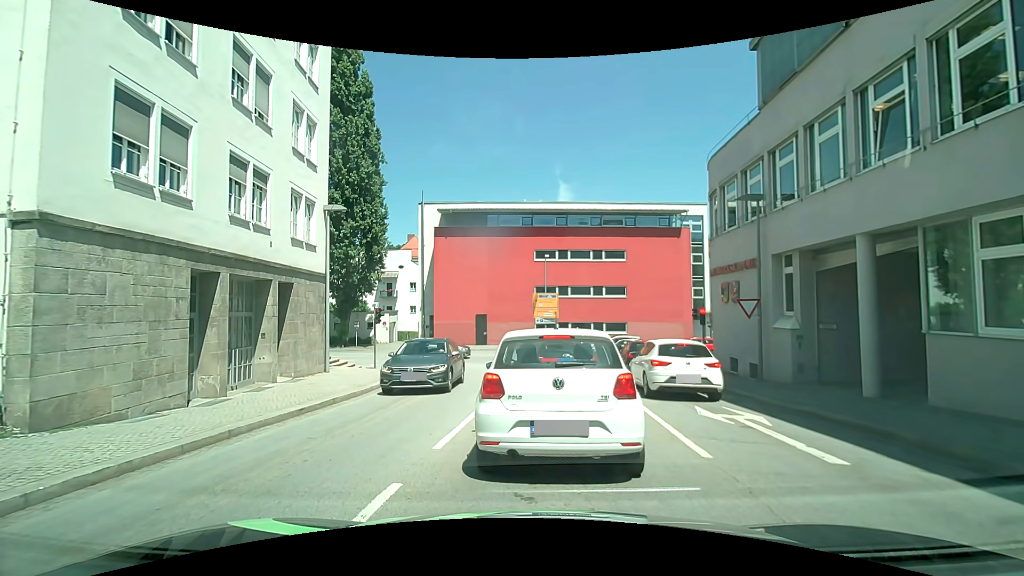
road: tertiary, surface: asphalt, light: Day
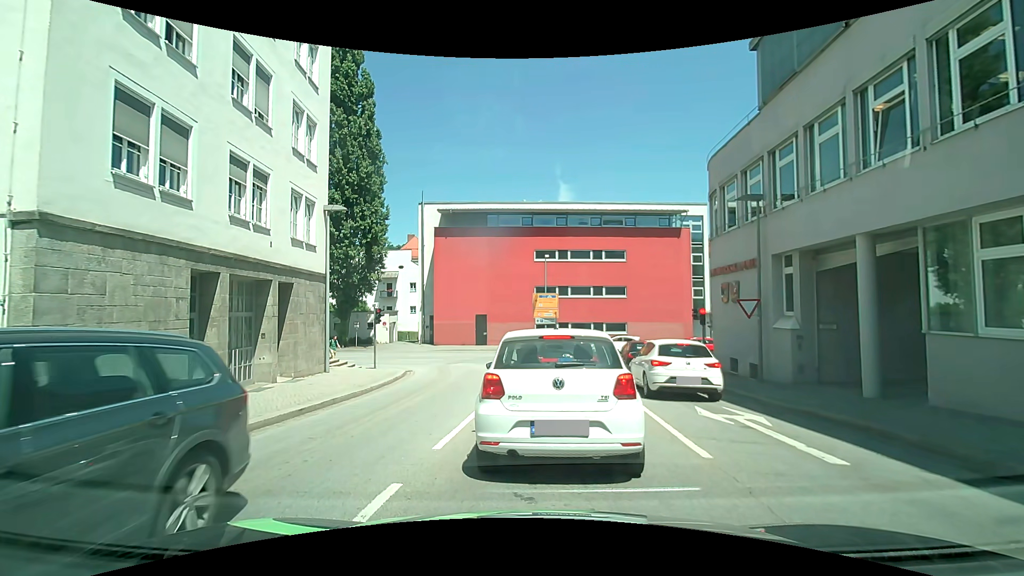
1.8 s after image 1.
(0.0, 0.0) m; 0°
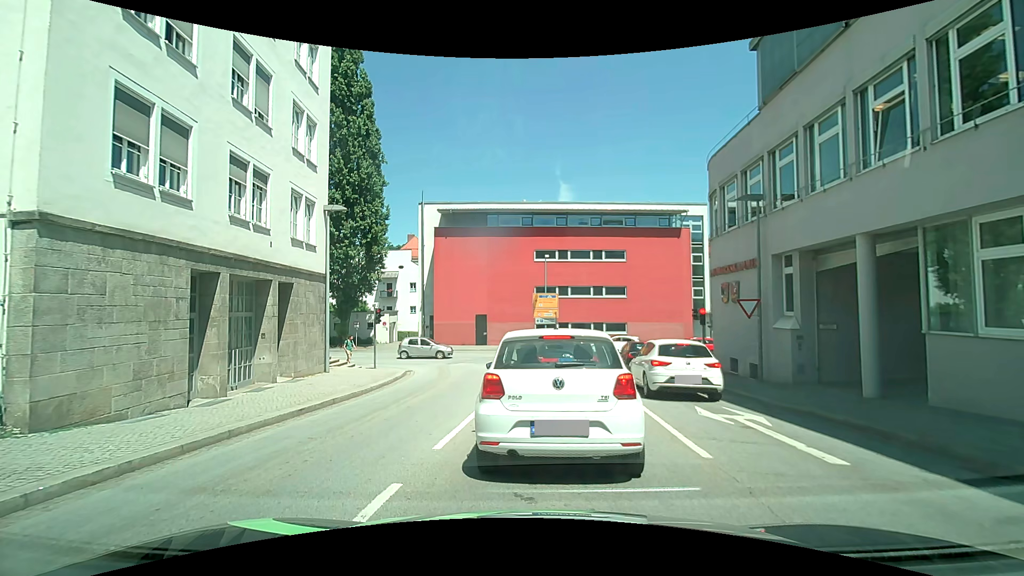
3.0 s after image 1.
(0.0, 0.0) m; 0°
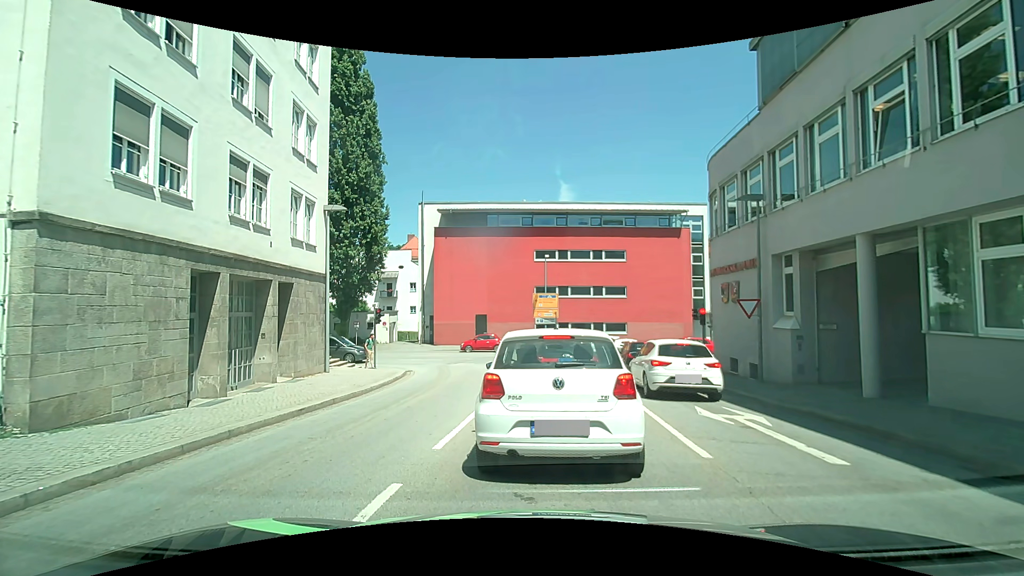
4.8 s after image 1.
(0.0, 0.0) m; 0°
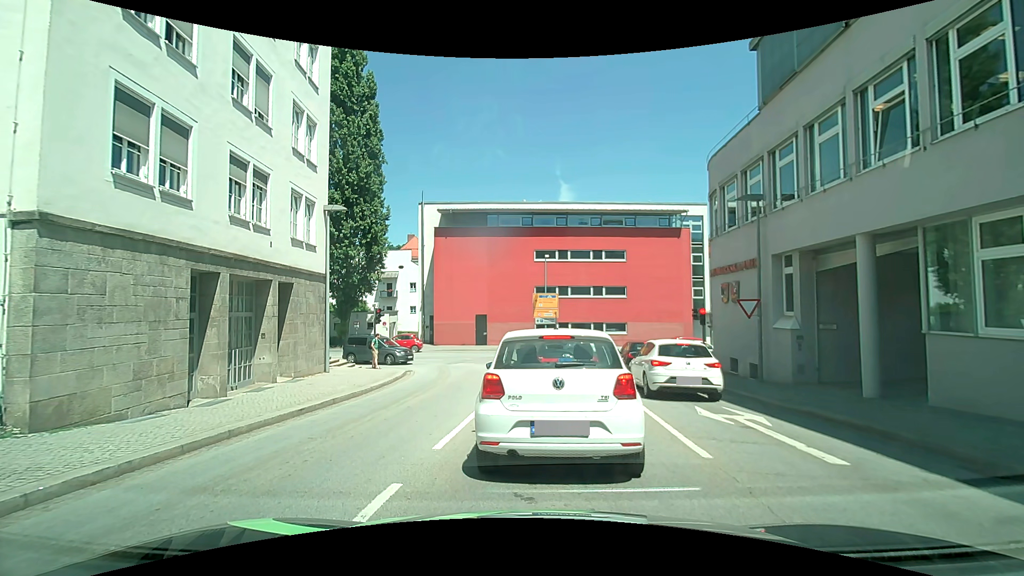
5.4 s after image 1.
(0.0, 0.0) m; 0°
